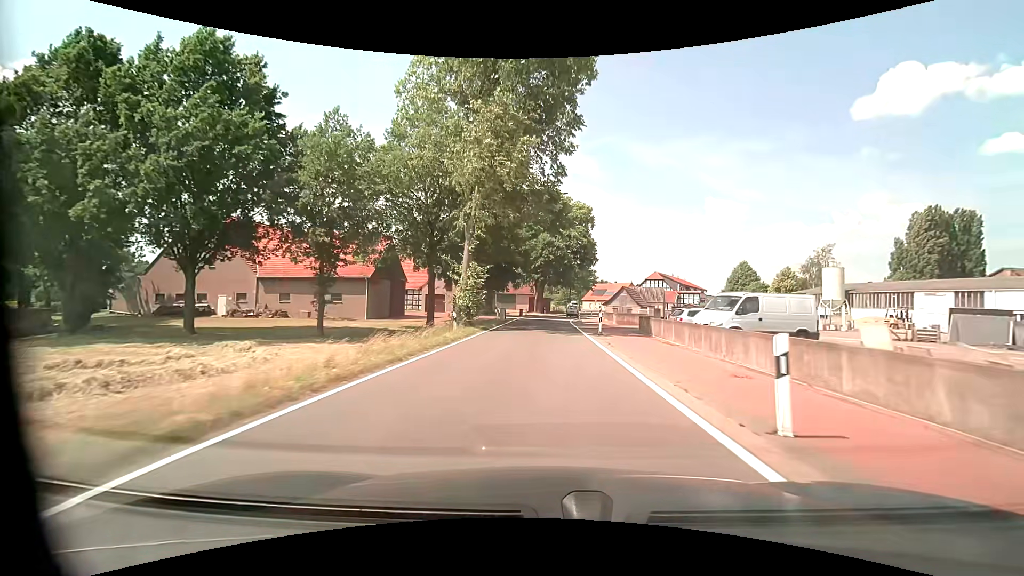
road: tertiary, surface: asphalt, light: Day
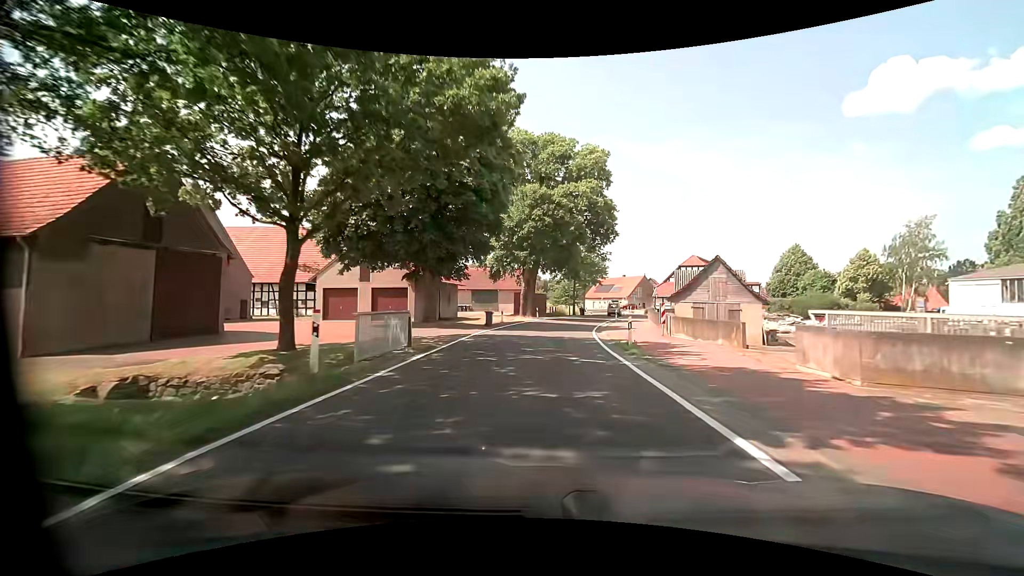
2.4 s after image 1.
(+0.2, +31.1) m; 0°
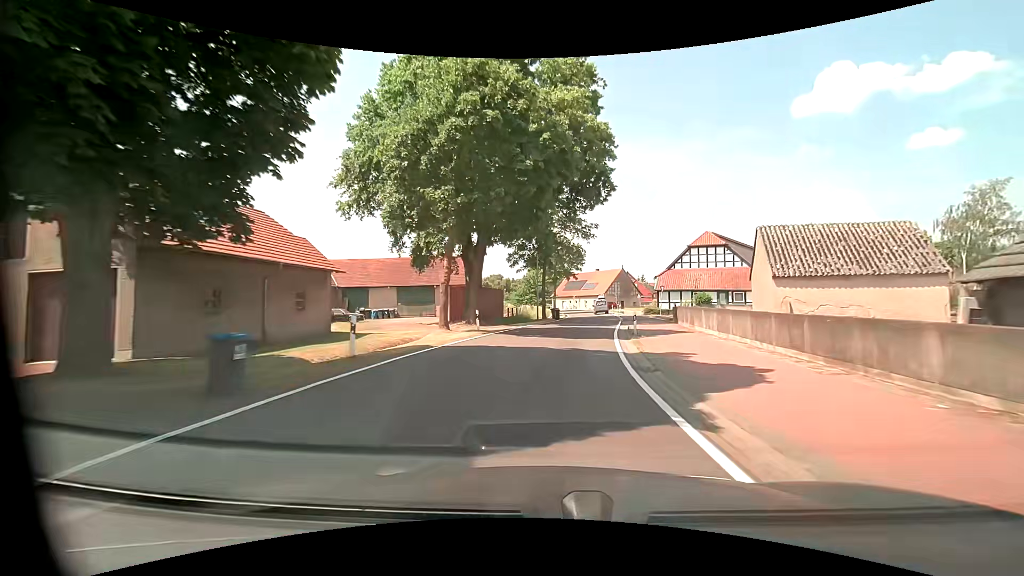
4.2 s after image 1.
(+0.7, +23.4) m; +5°
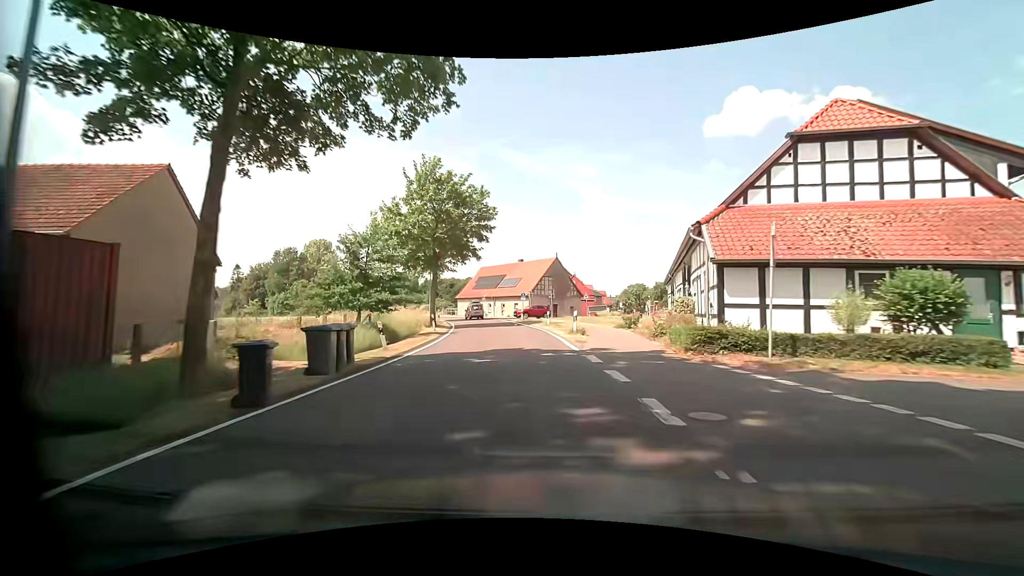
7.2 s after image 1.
(+3.6, +38.6) m; +8°
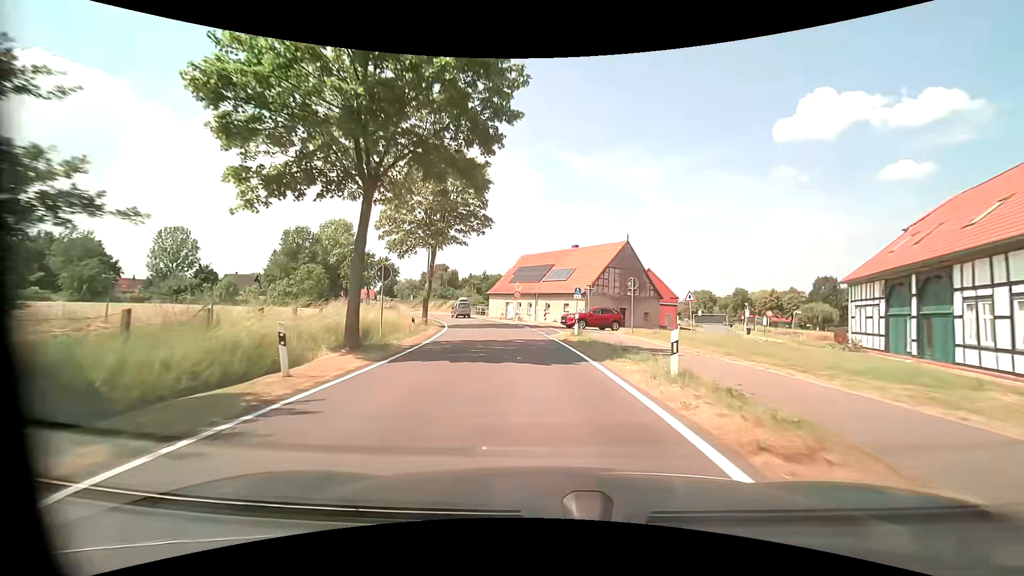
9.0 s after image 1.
(-1.0, +23.2) m; -6°
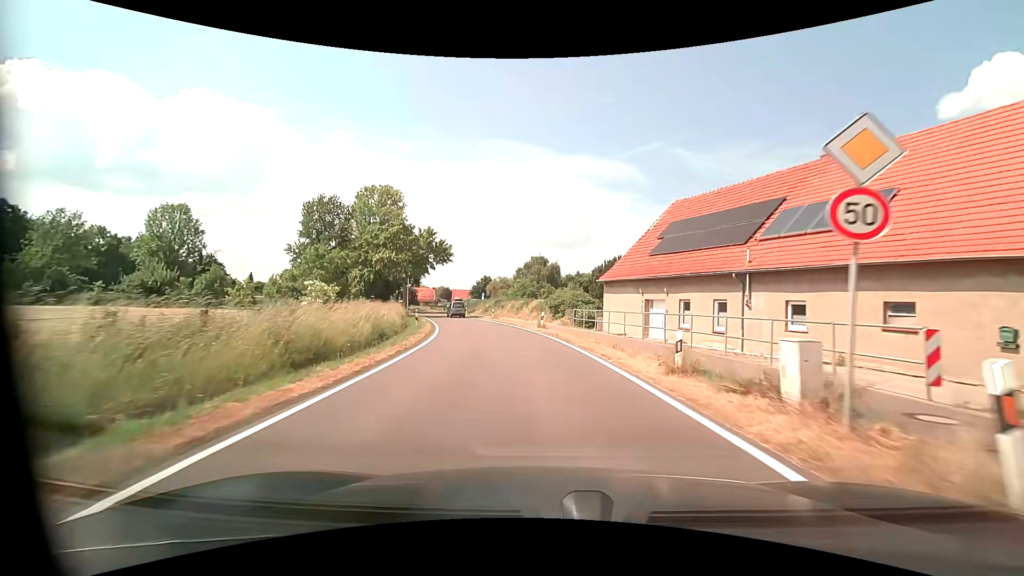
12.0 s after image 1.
(-4.0, +38.5) m; -12°
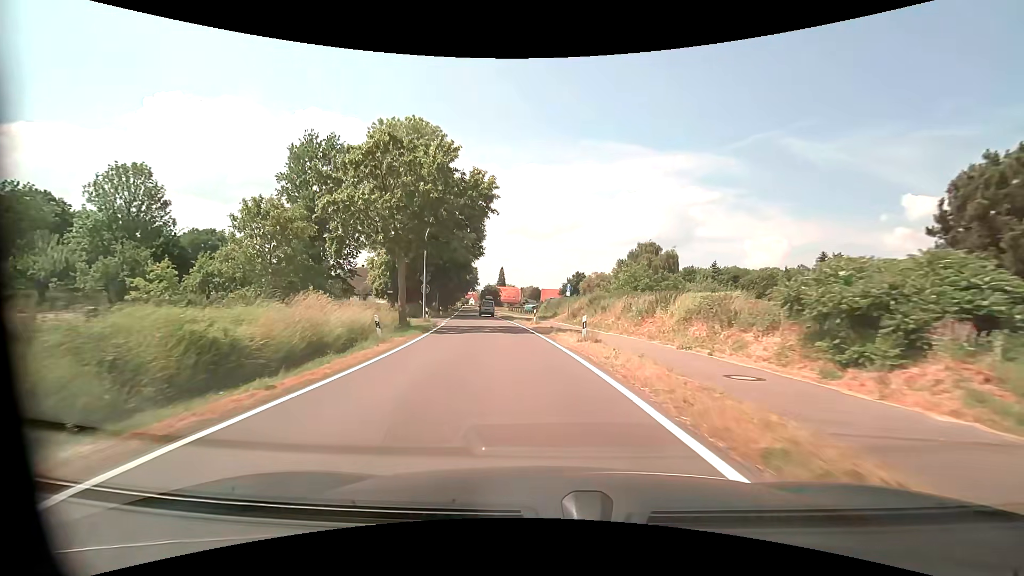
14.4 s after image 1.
(-2.8, +30.9) m; -11°
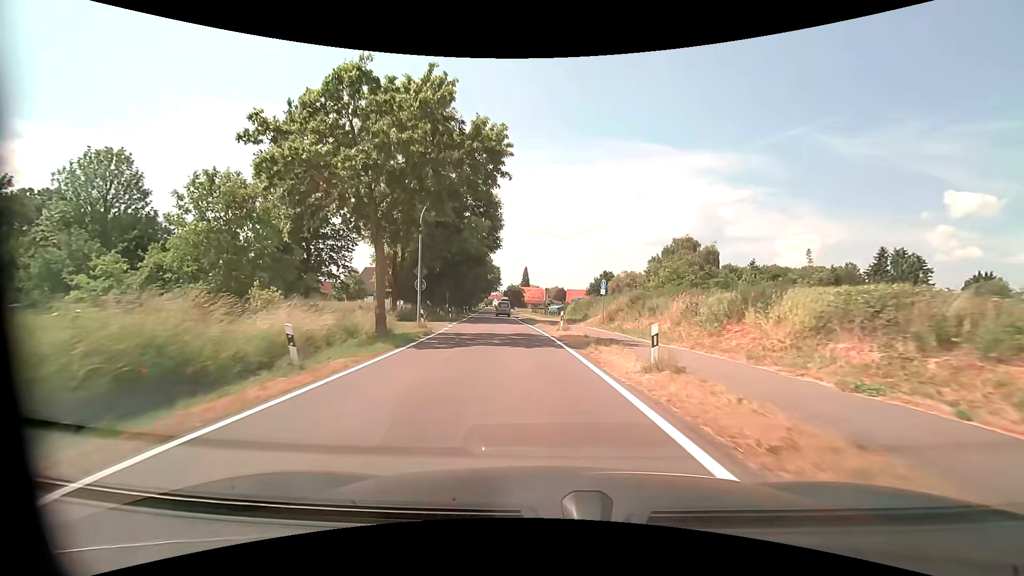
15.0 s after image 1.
(-0.2, +7.8) m; -3°
(0, +10) (-1, +20) (-2, +30) (-3, +40) (-4, +50) (-6, +60) (-7, +70) (-8, +80) (-9, +89) (-10, +99) m
